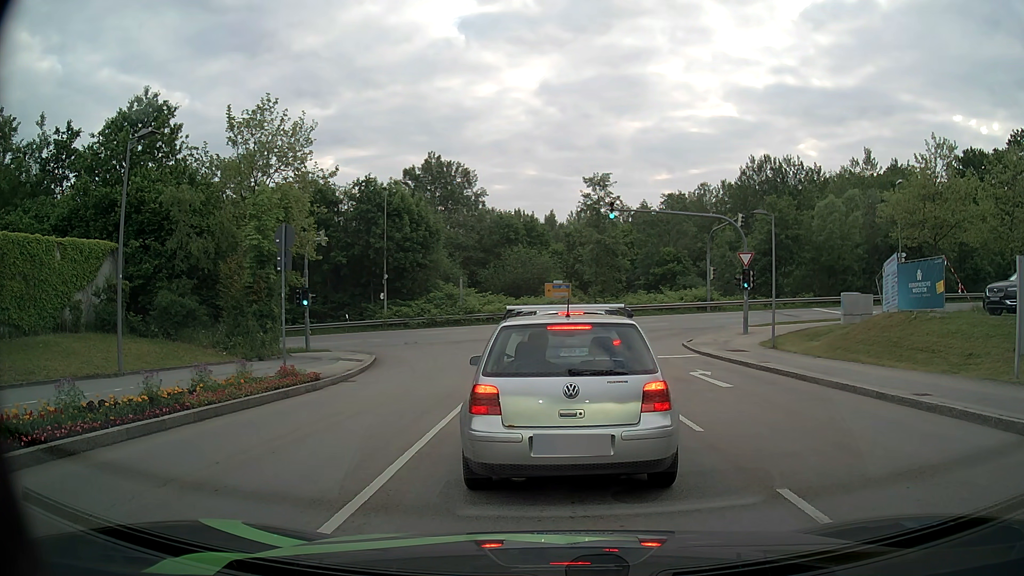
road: secondary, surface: asphalt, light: Day
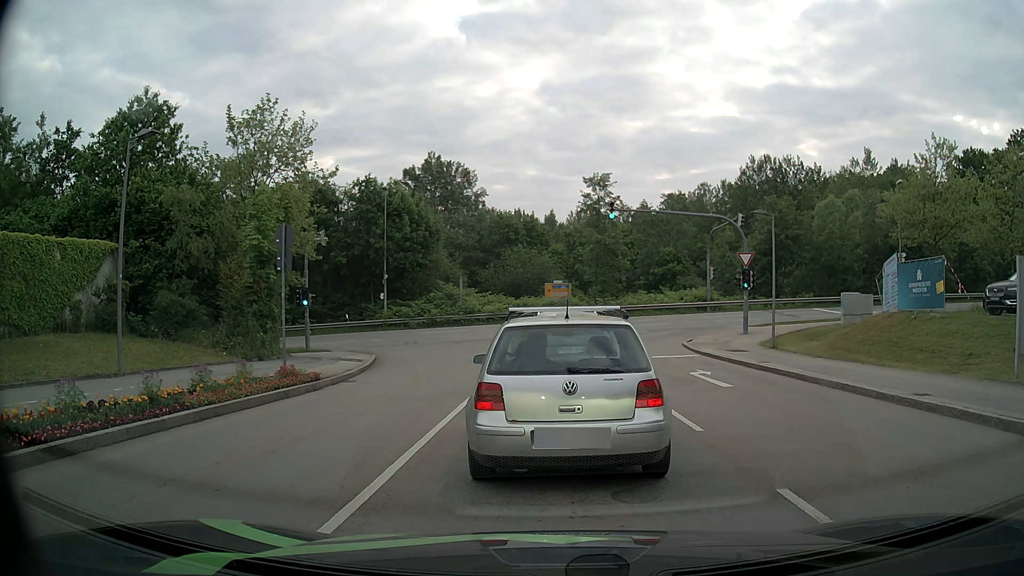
(0.0, 0.0) m; 0°
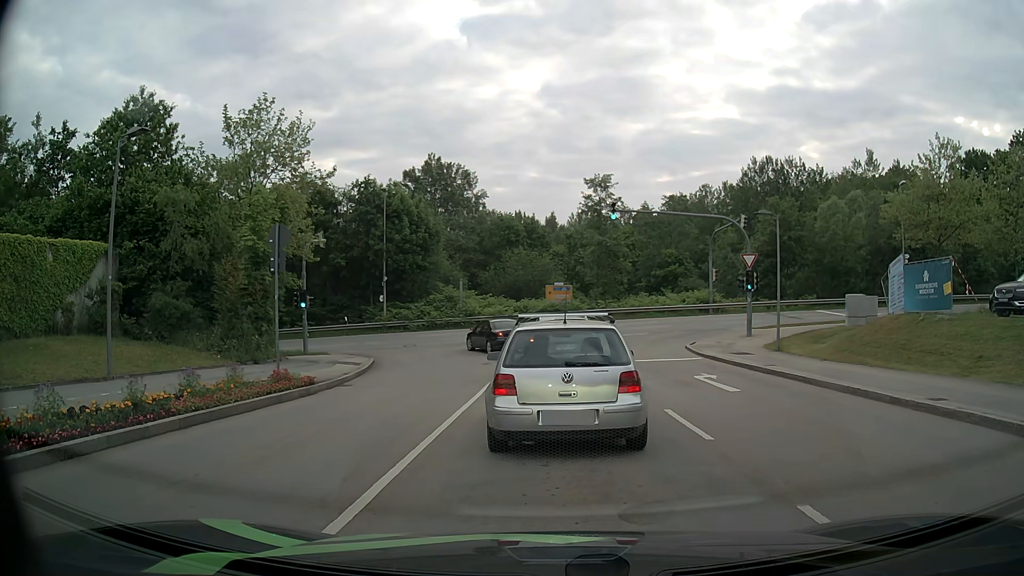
(0.0, +0.5) m; 0°
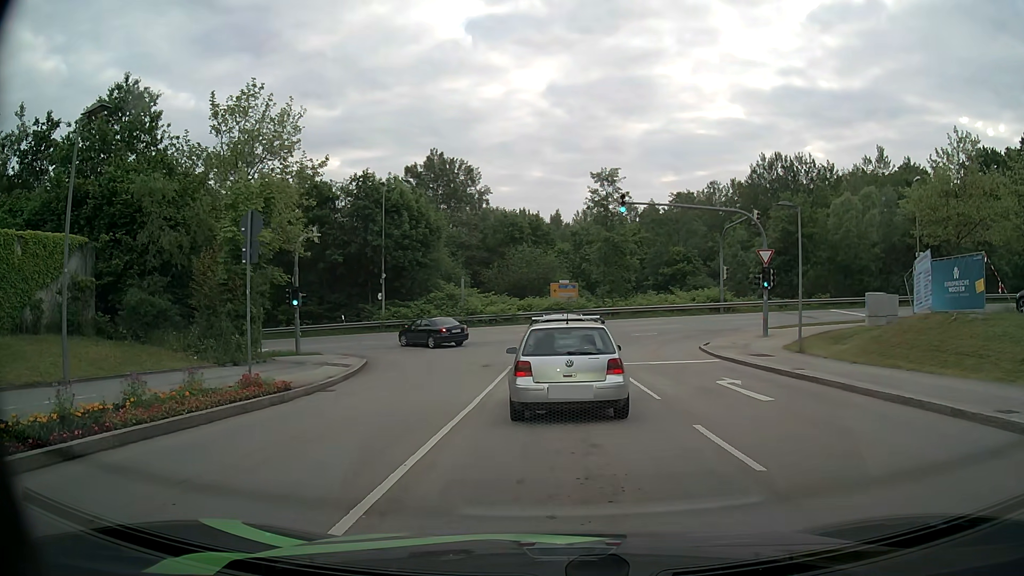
(0.0, +1.9) m; -1°
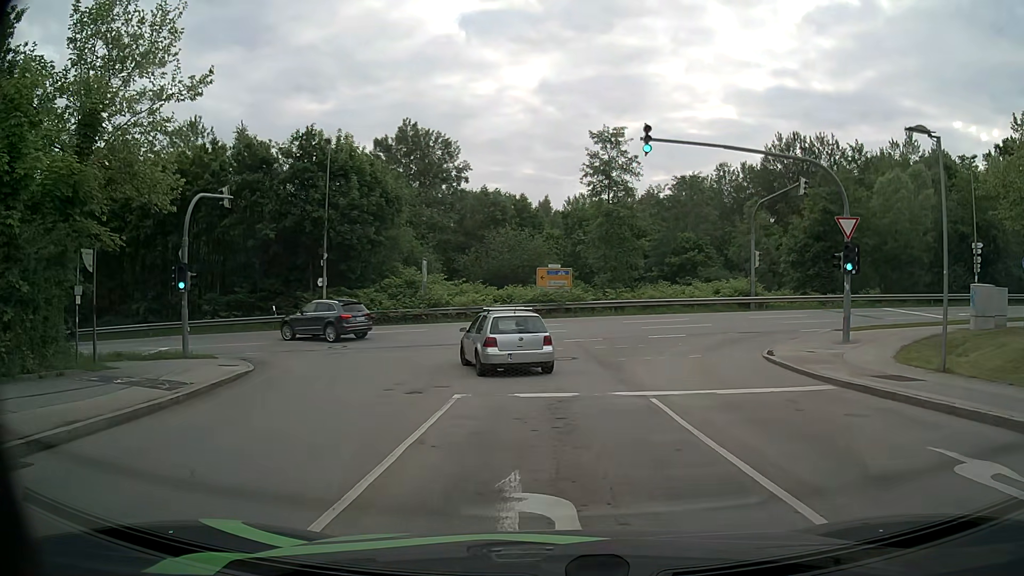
(+0.3, +10.4) m; +2°
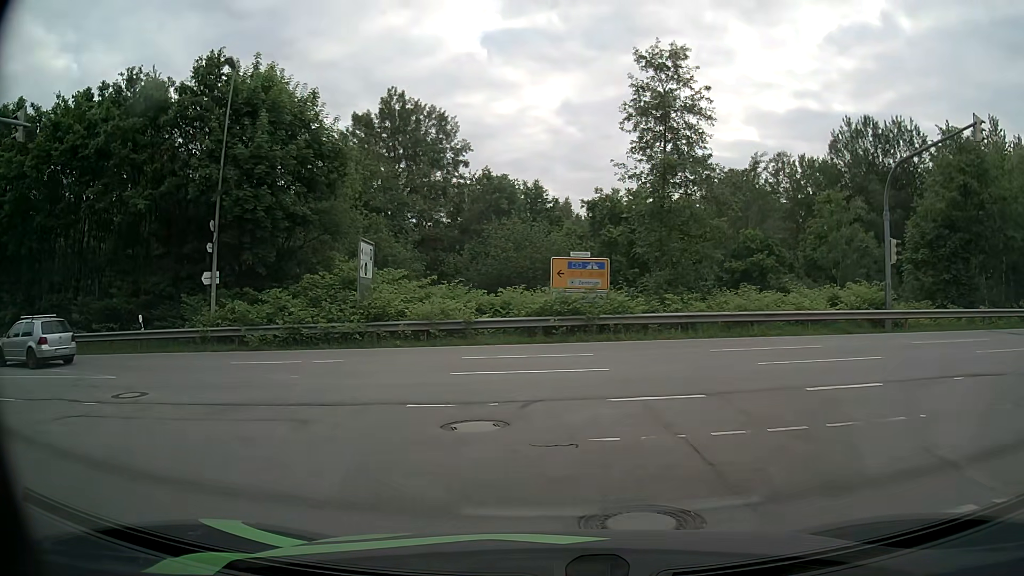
(+0.1, +14.5) m; -1°
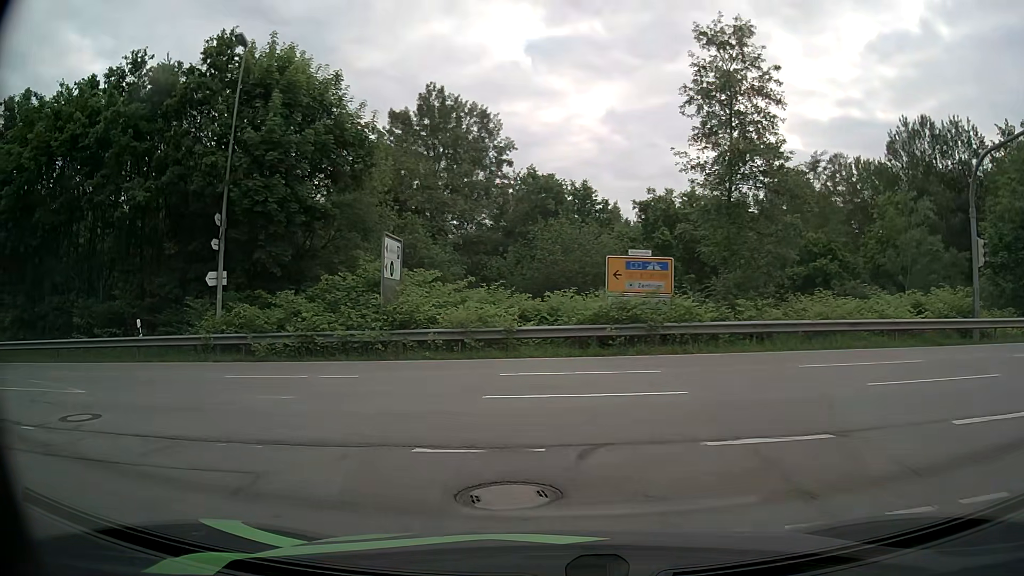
(-0.1, +3.0) m; -5°
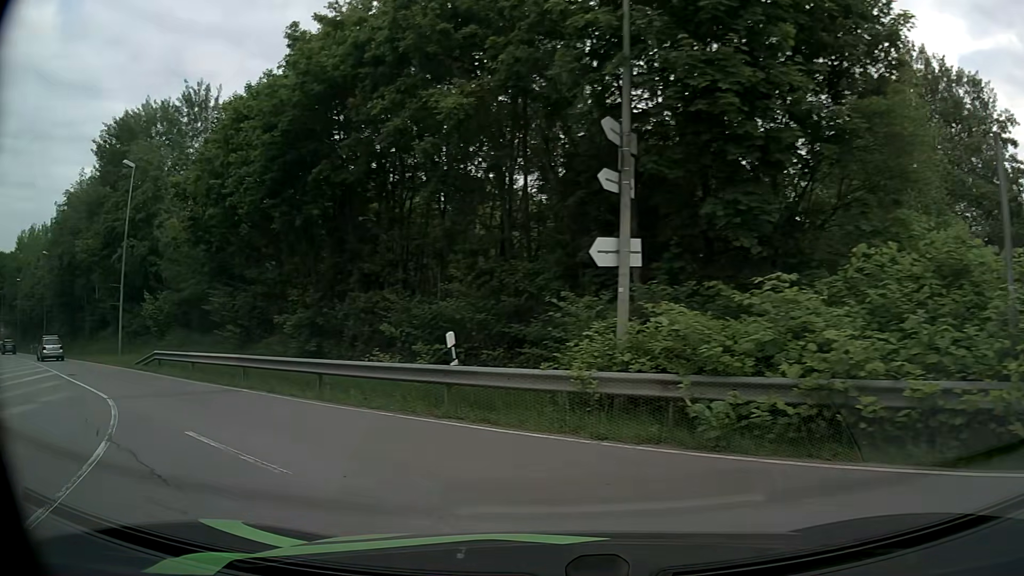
(-3.2, +10.8) m; -38°
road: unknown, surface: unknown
(-3, +9) (-11, +16) (-18, +23) (-26, +29) (-34, +35) (-42, +41) (-50, +47) (-58, +53) (-66, +58) (-75, +64) m
